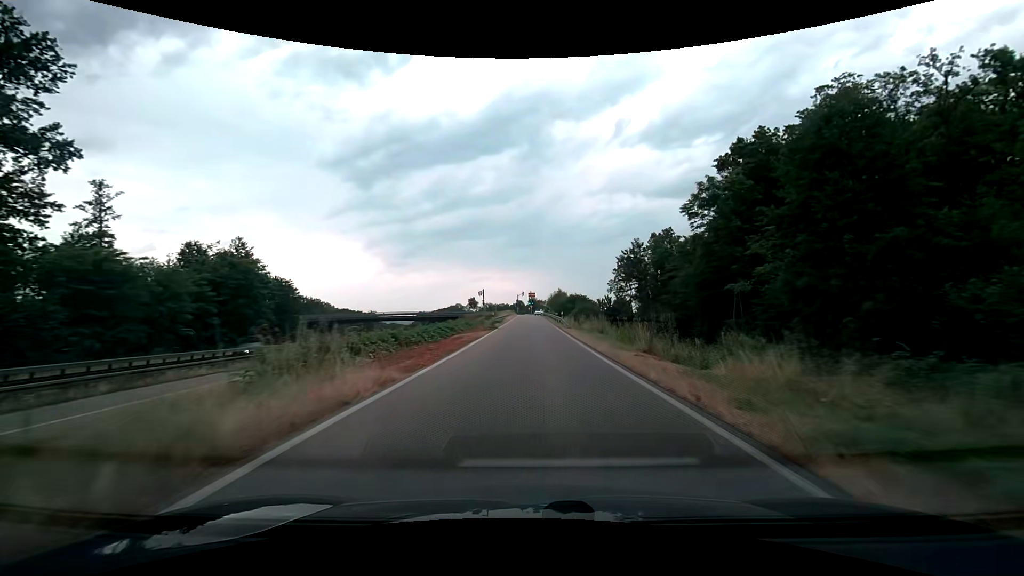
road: trunk_link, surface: asphalt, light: Day
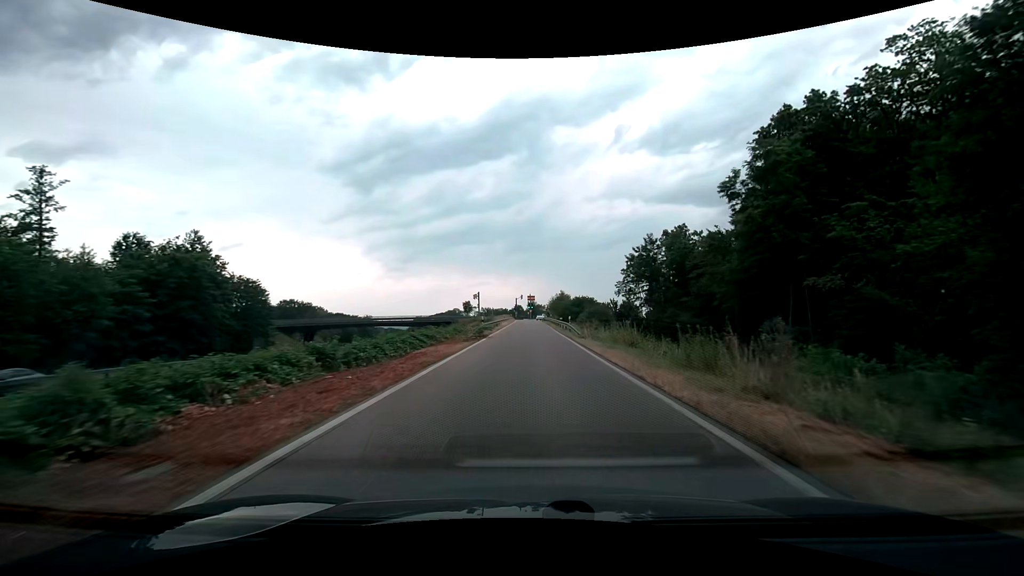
(0.0, +9.8) m; 0°
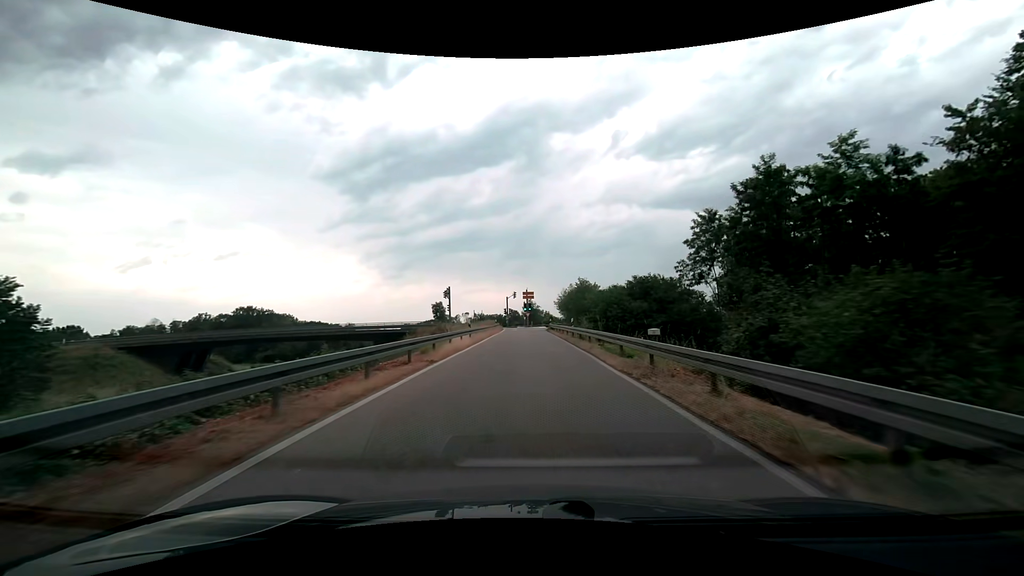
(+0.1, +38.3) m; 0°
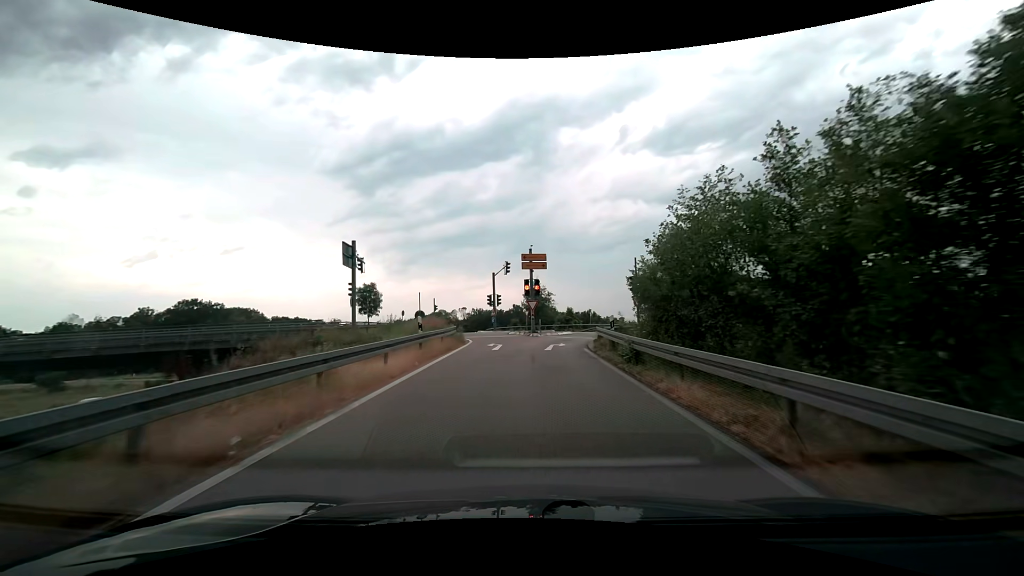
(-0.1, +42.3) m; 0°
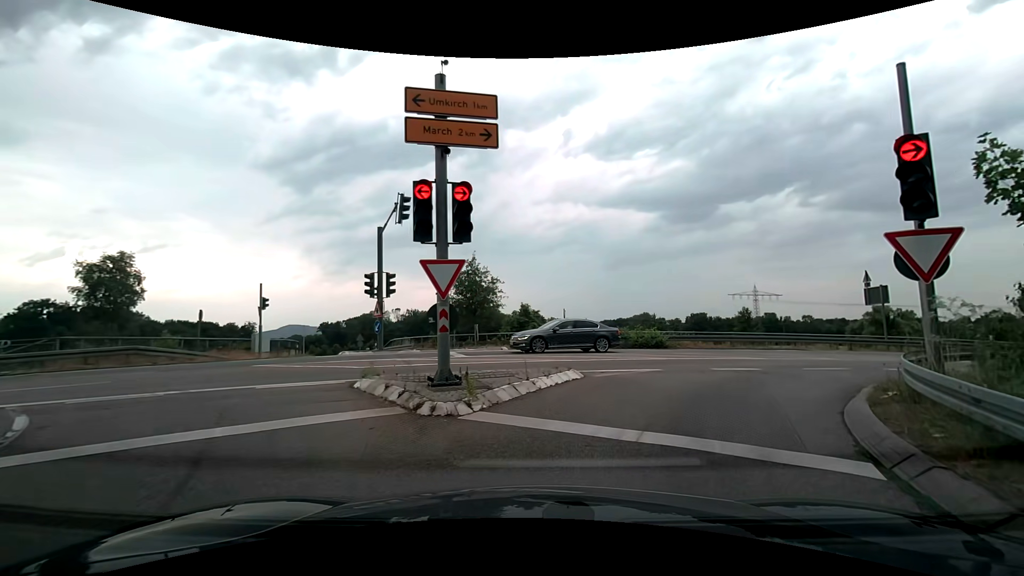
(+0.4, +24.1) m; +6°
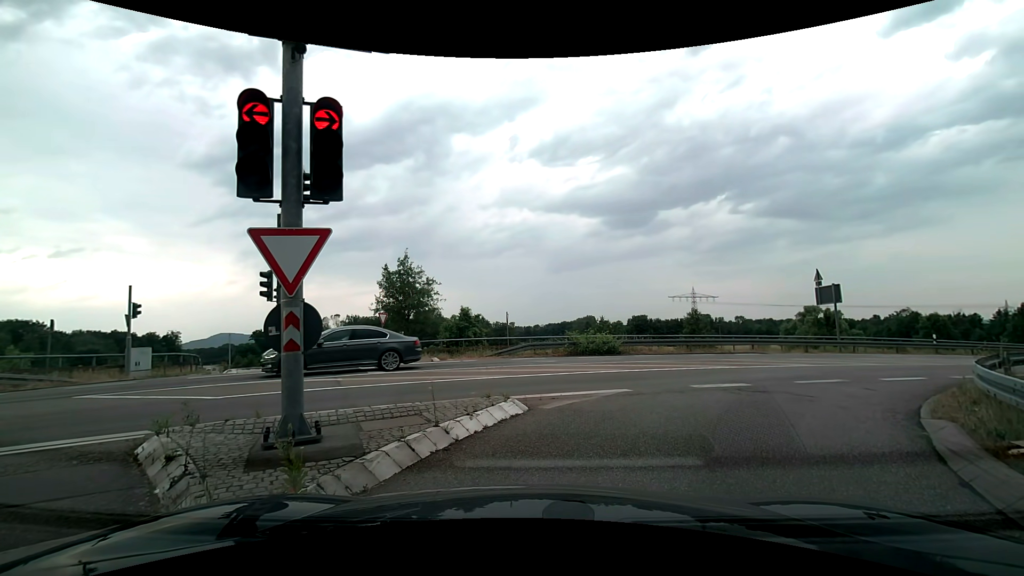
(+0.2, +3.2) m; +6°
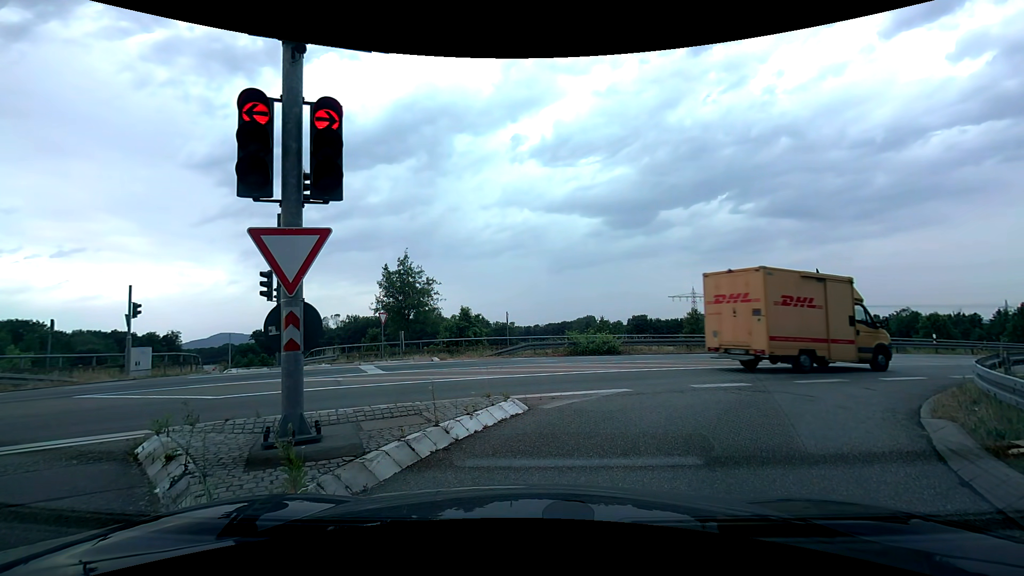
(0.0, +0.1) m; 0°
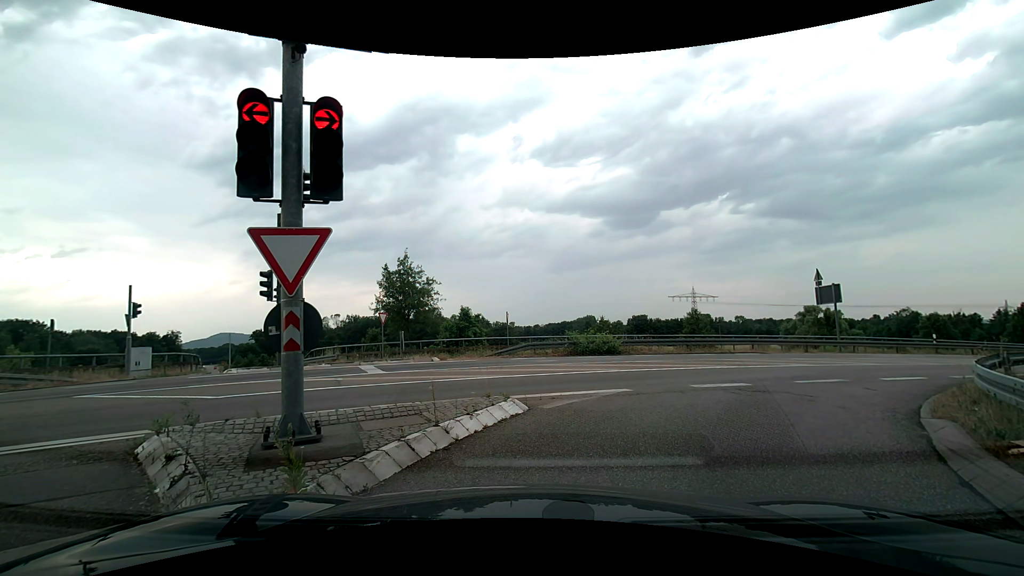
(0.0, 0.0) m; 0°
(+3, +9) (+10, +17) (+18, +22) (+27, +27) (+36, +32) (+44, +36) (+53, +41) (+62, +45) (+71, +50) (+80, +54) m
